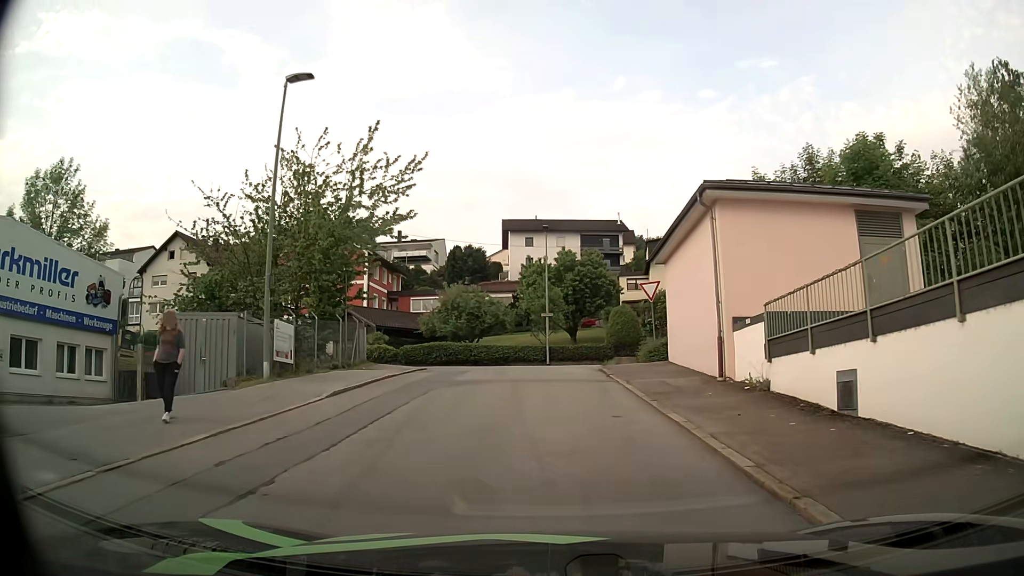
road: residential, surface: asphalt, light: Day
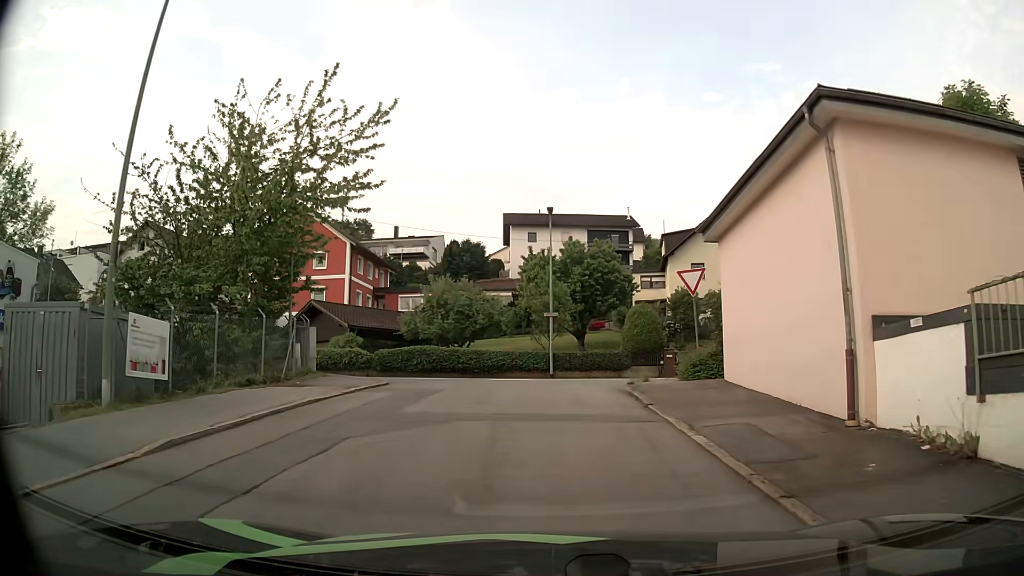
(0.0, +6.6) m; 0°
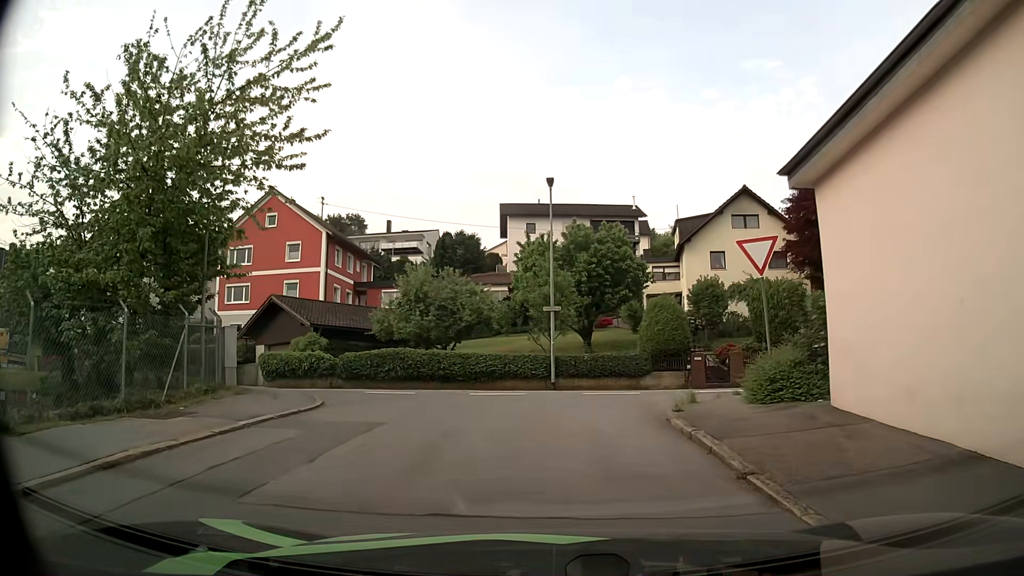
(0.0, +5.9) m; 0°
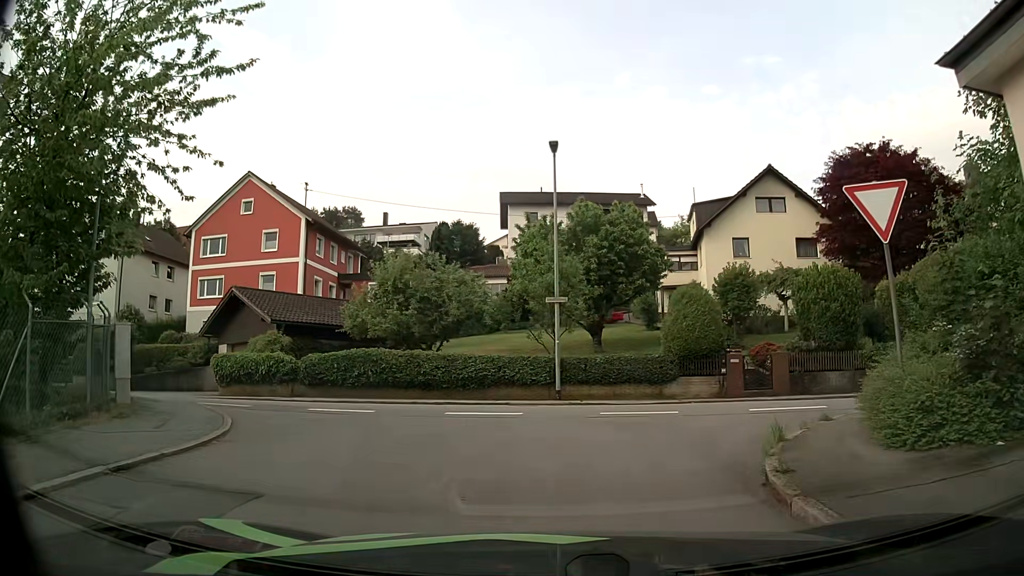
(0.0, +4.7) m; -1°
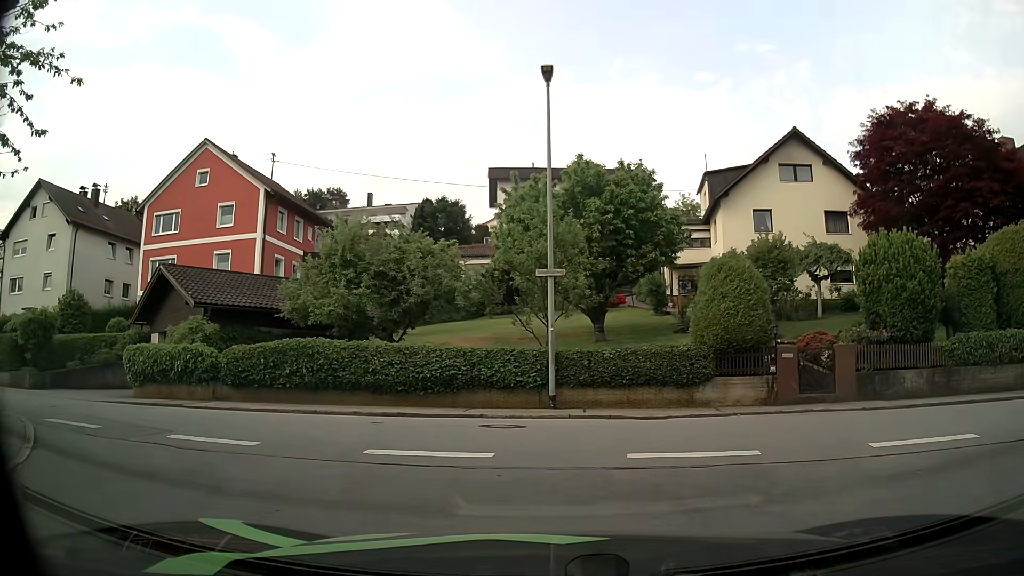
(+0.1, +5.4) m; +3°
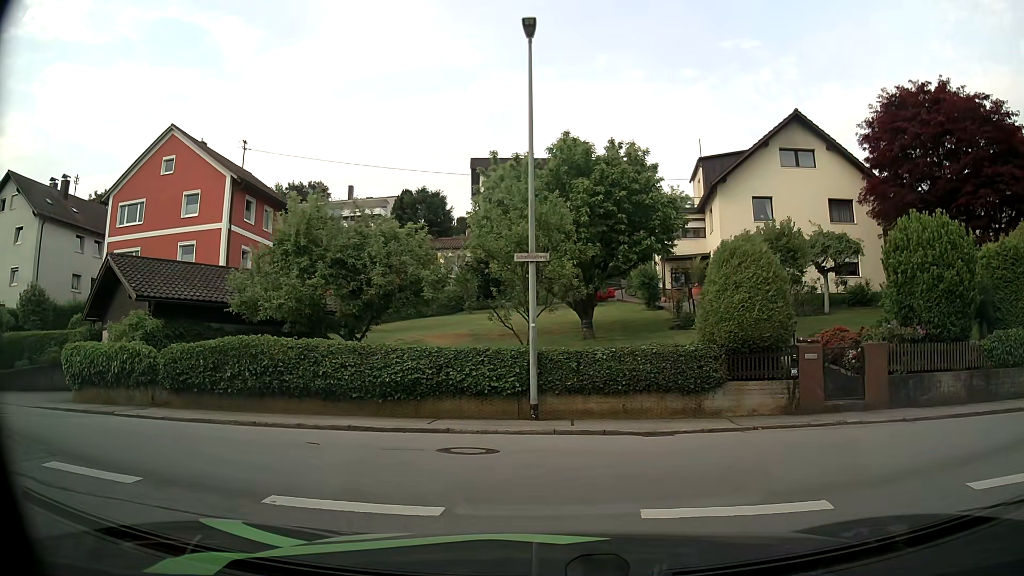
(0.0, +2.4) m; 0°
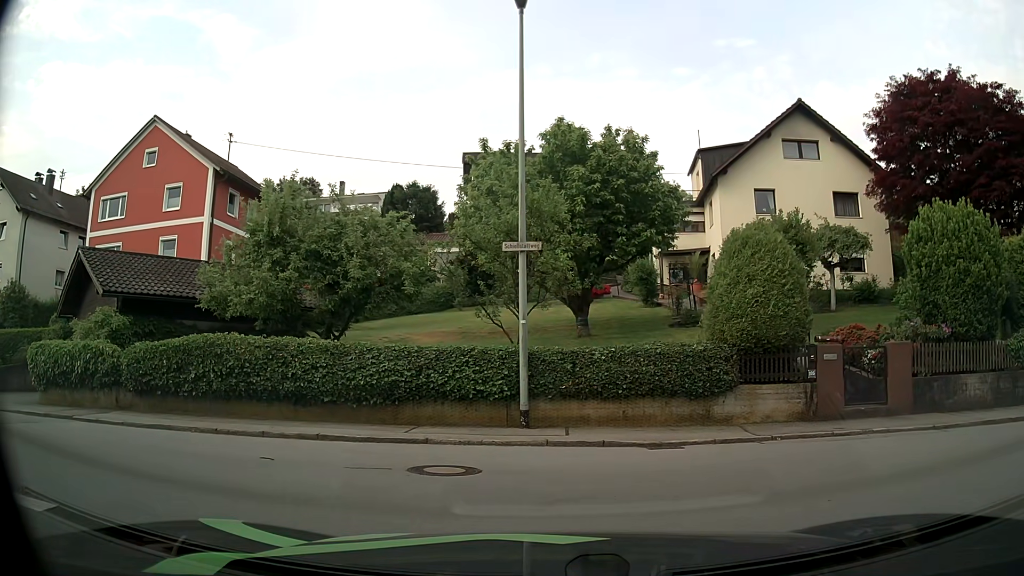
(0.0, +1.3) m; -2°
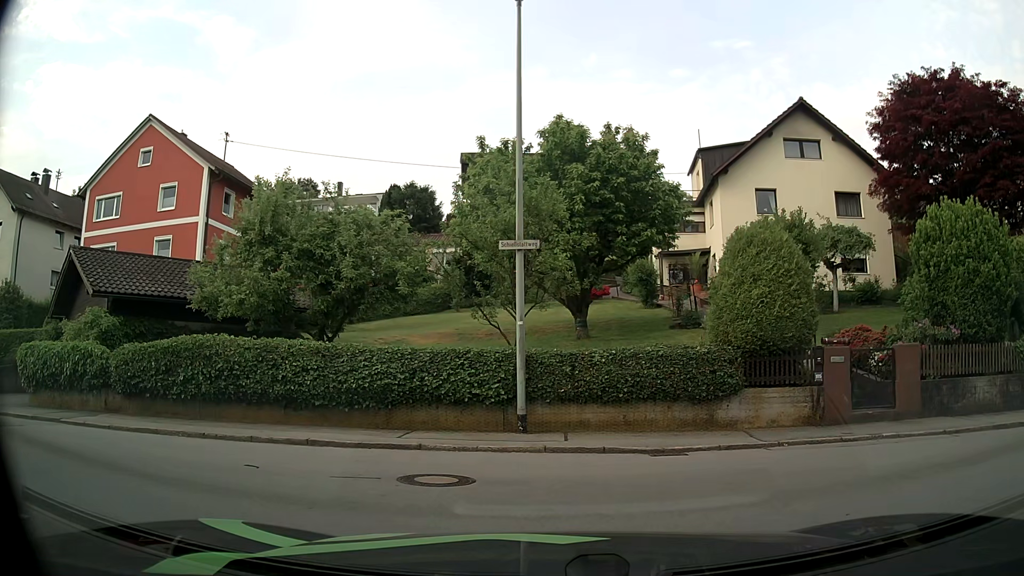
(0.0, +0.4) m; 0°
